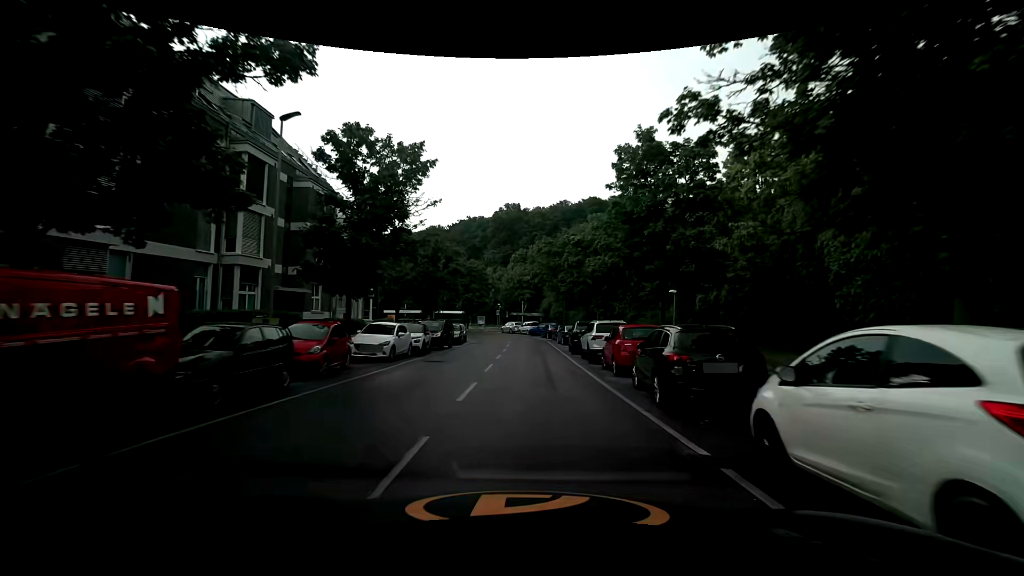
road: secondary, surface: asphalt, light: Day
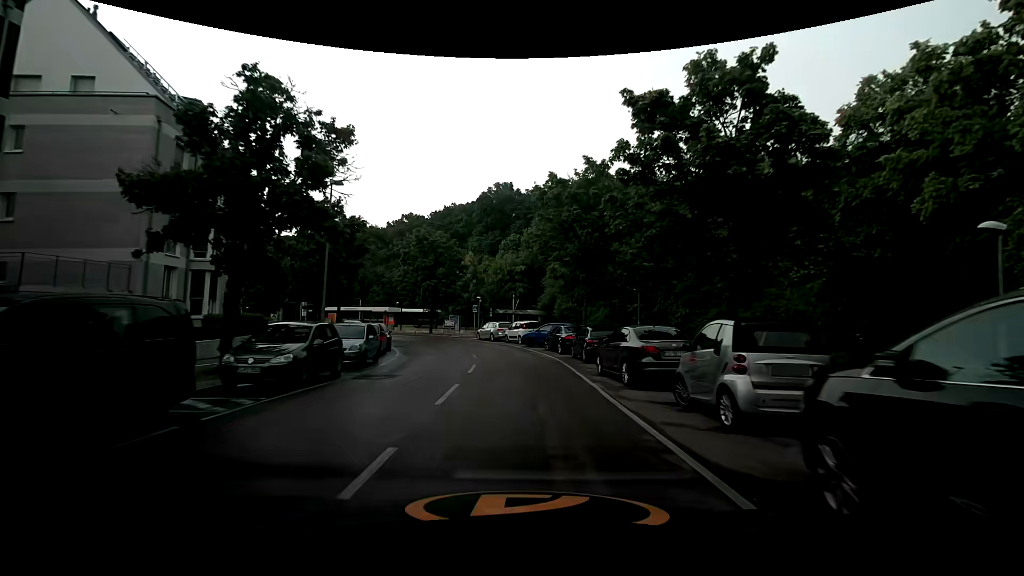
(+0.4, +24.9) m; +2°
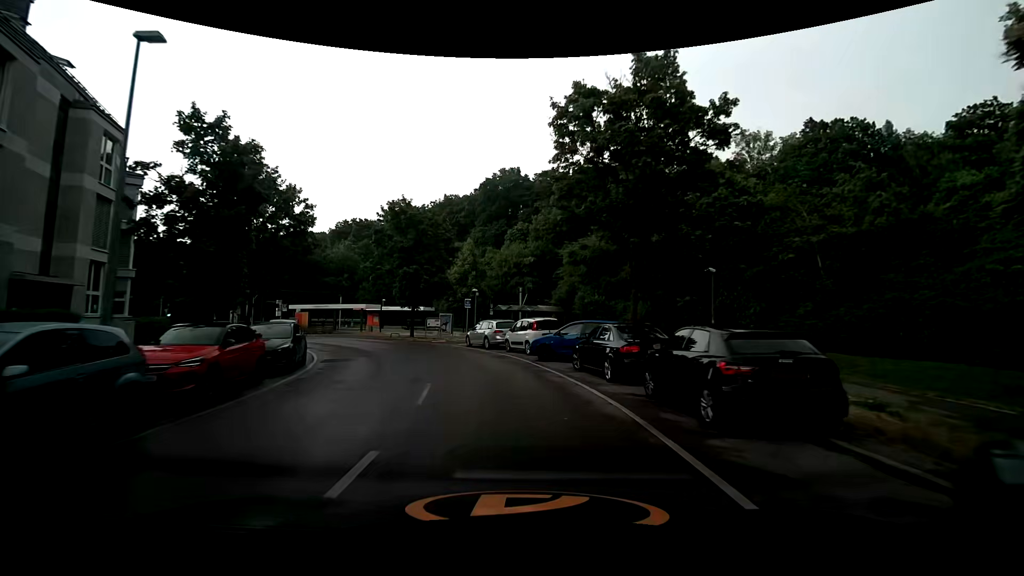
(-0.2, +12.4) m; -2°
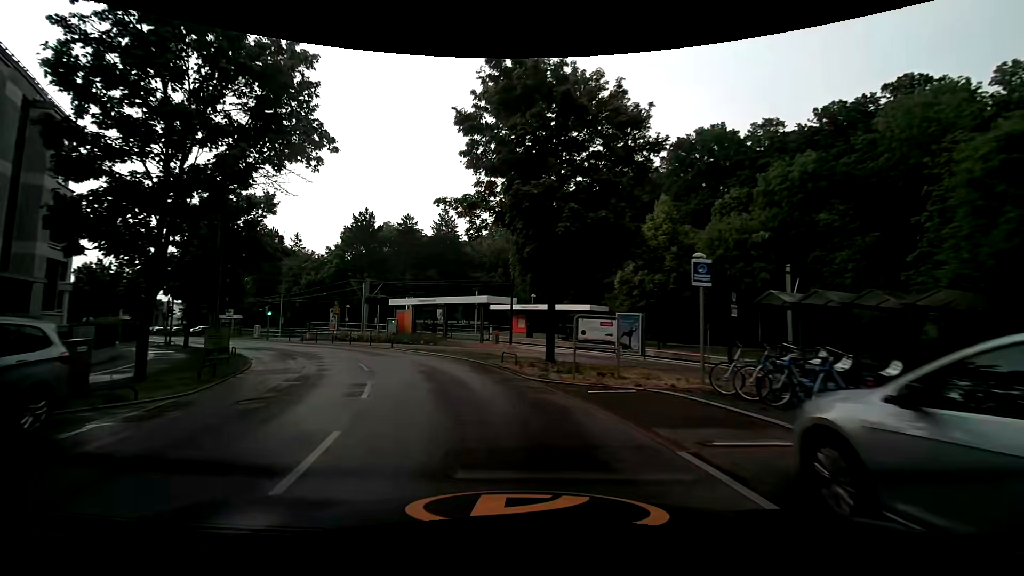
(-3.4, +23.3) m; -21°
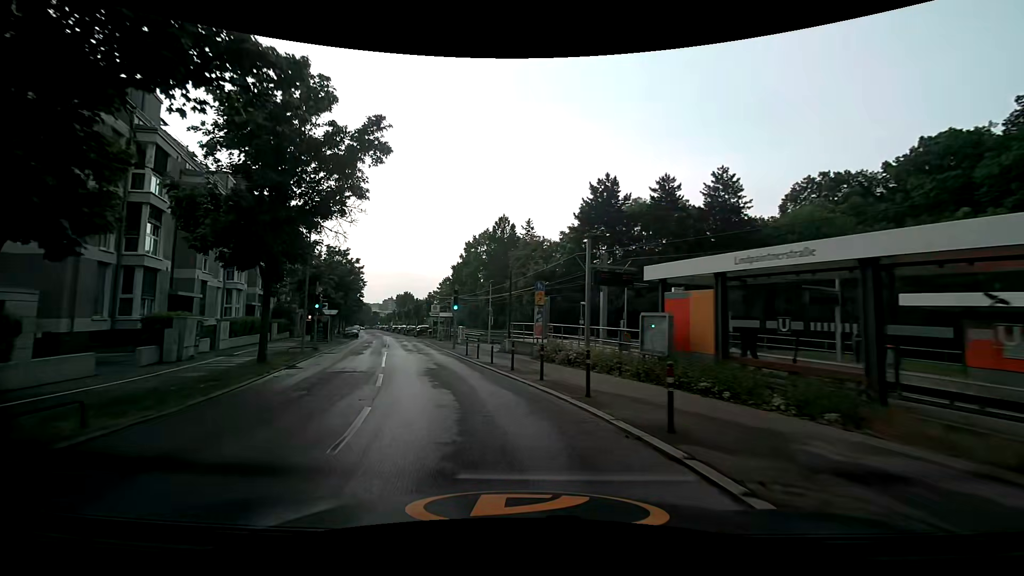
(-5.3, +22.6) m; -28°
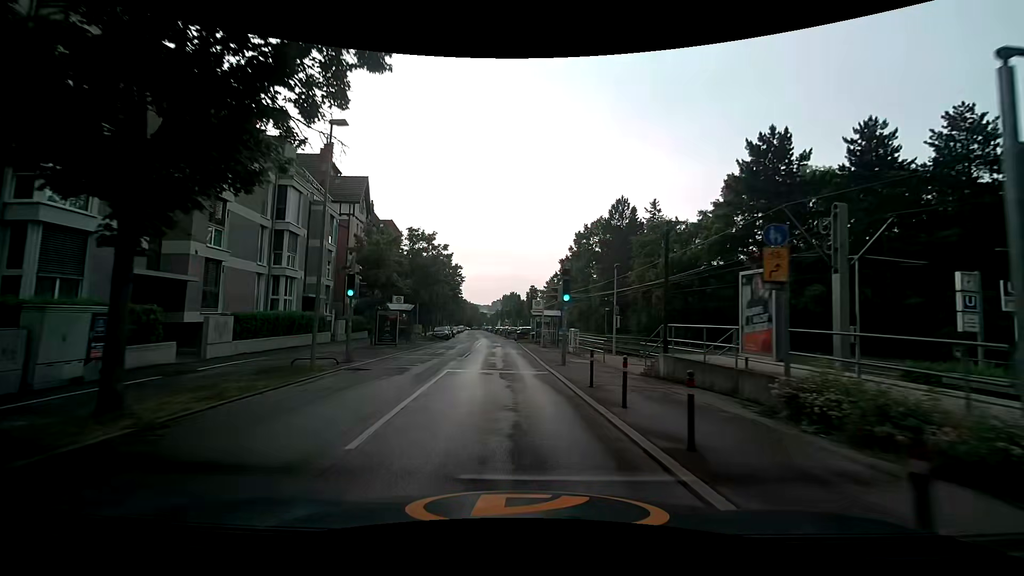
(-1.5, +12.2) m; -13°
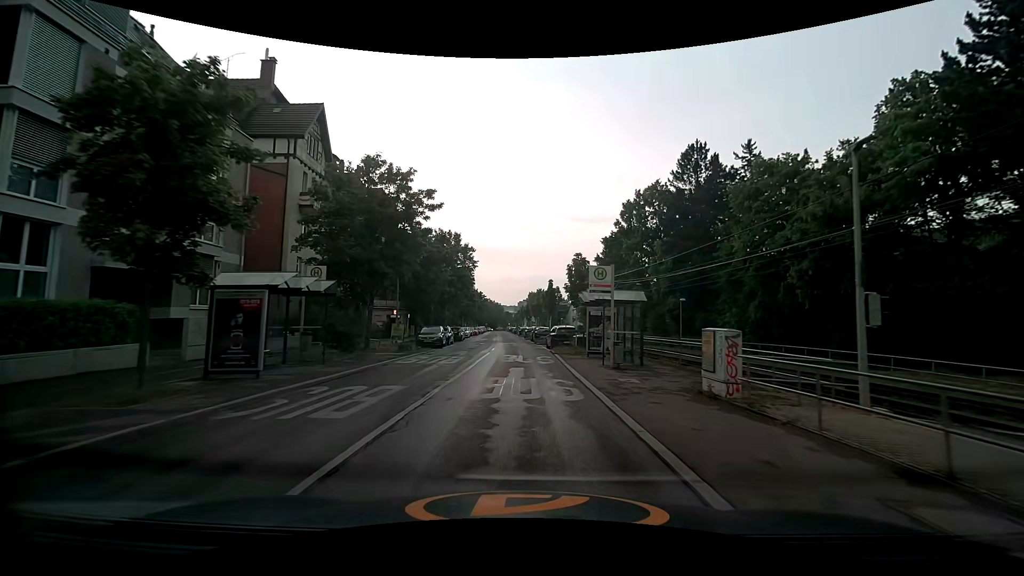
(-0.7, +19.2) m; -3°
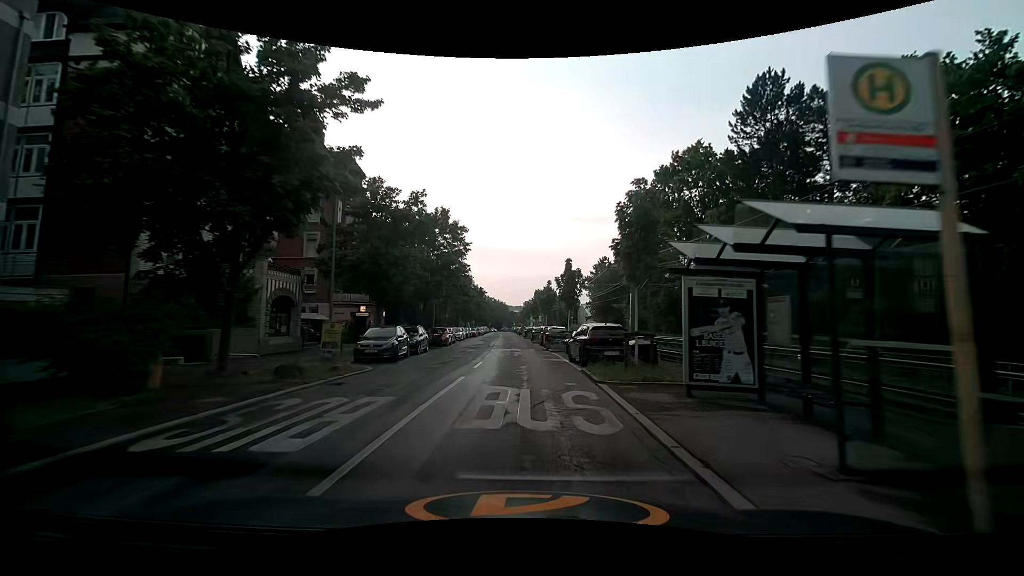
(0.0, +13.0) m; -1°
